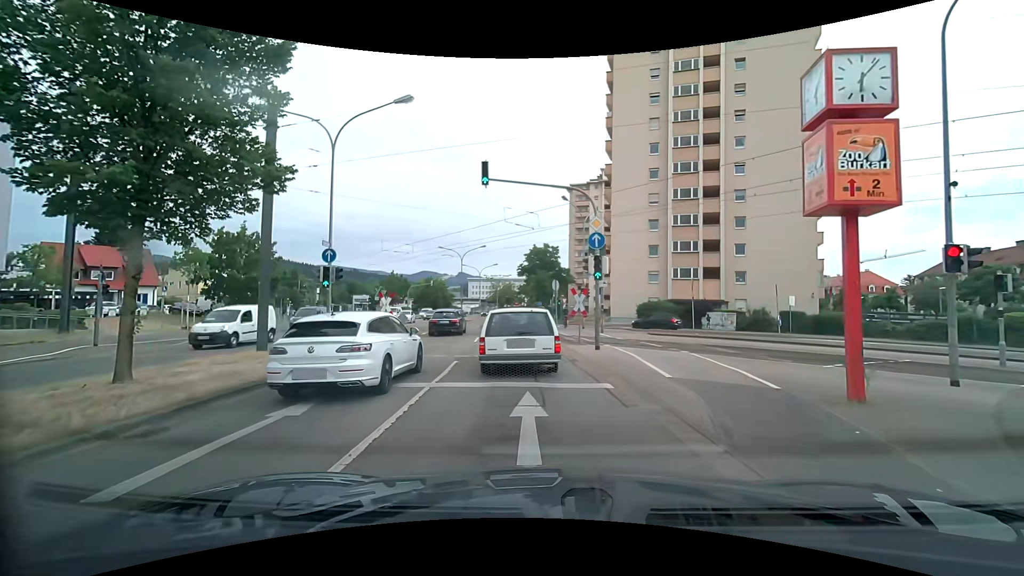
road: secondary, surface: asphalt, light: Day
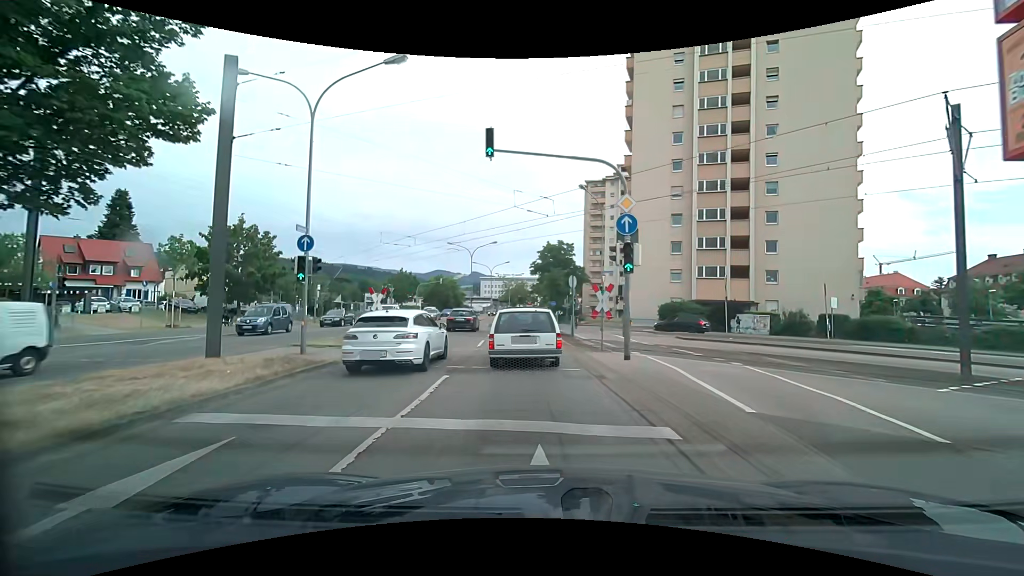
(-0.1, +3.4) m; -3°
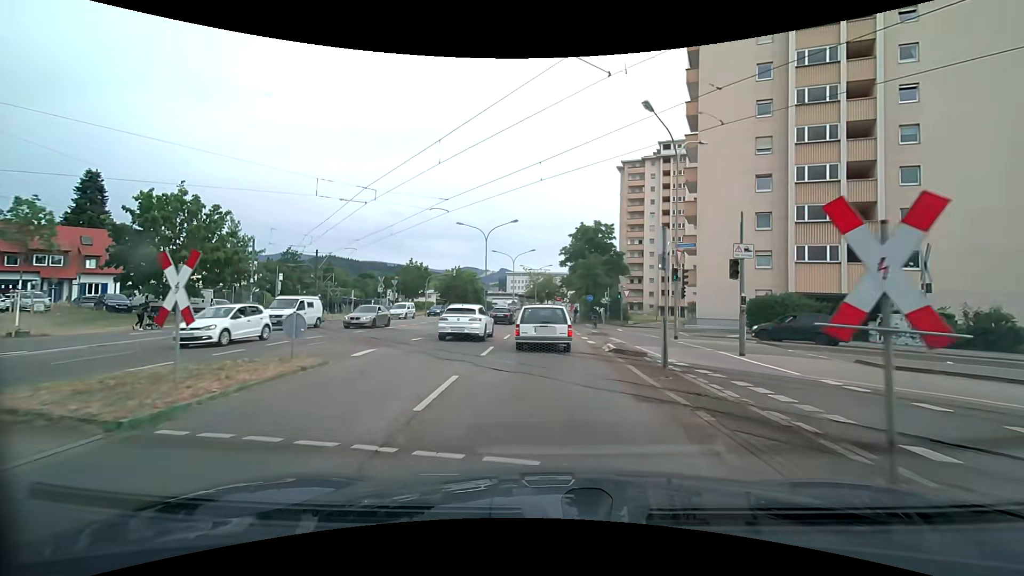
(-0.3, +13.1) m; -3°
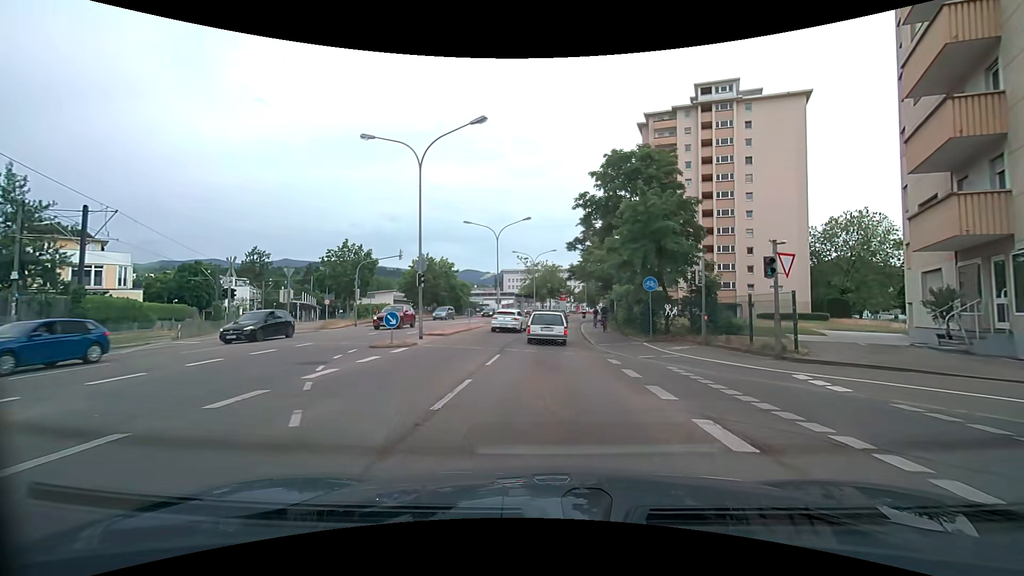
(-0.3, +27.0) m; -1°
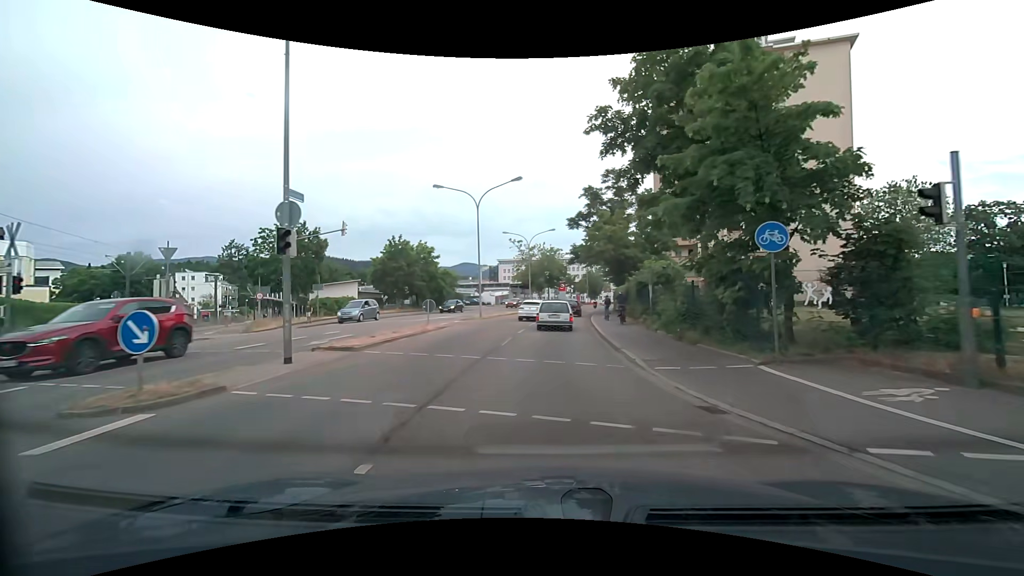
(0.0, +11.8) m; 0°
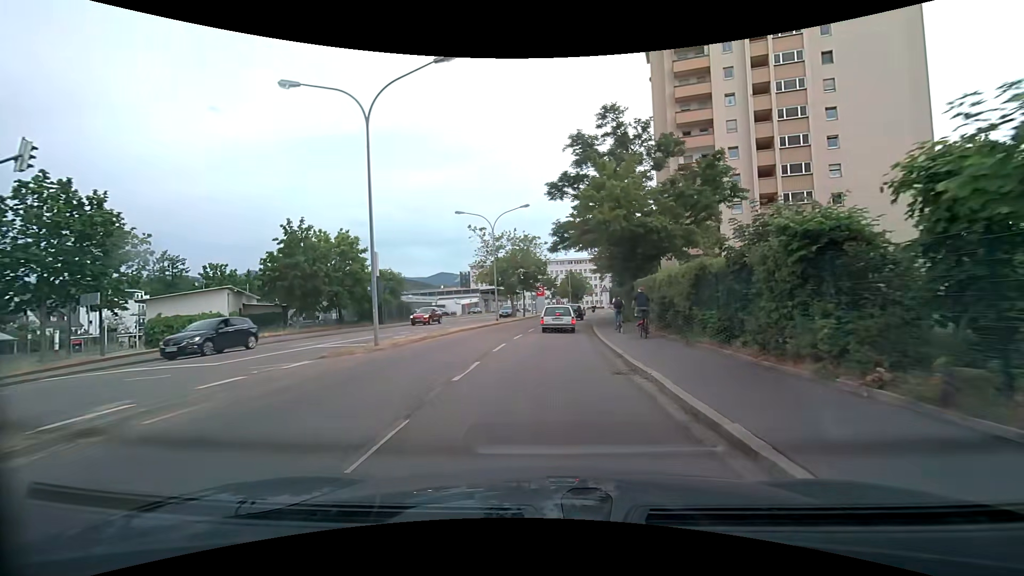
(+0.2, +18.3) m; +2°
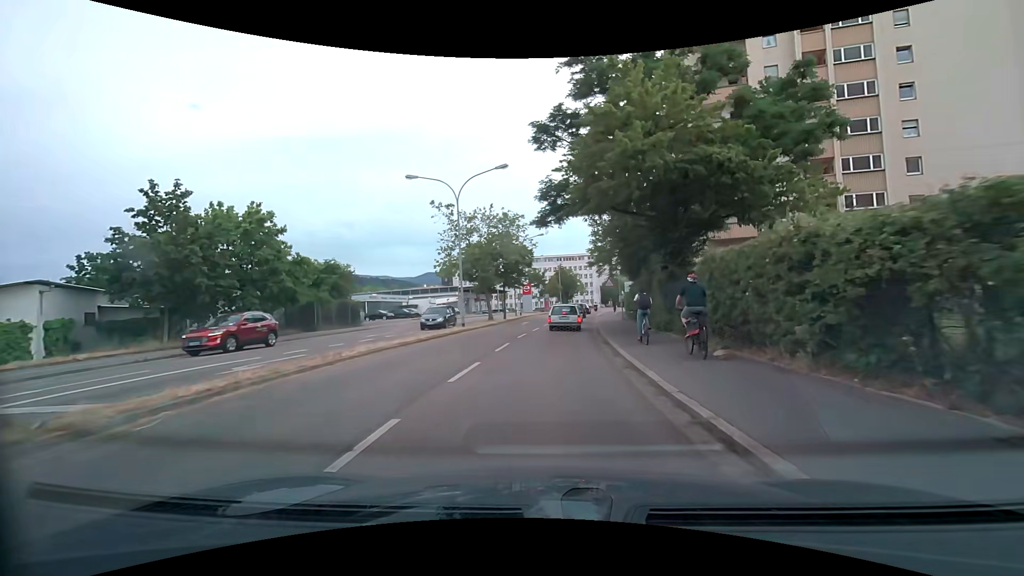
(+0.2, +12.0) m; +2°
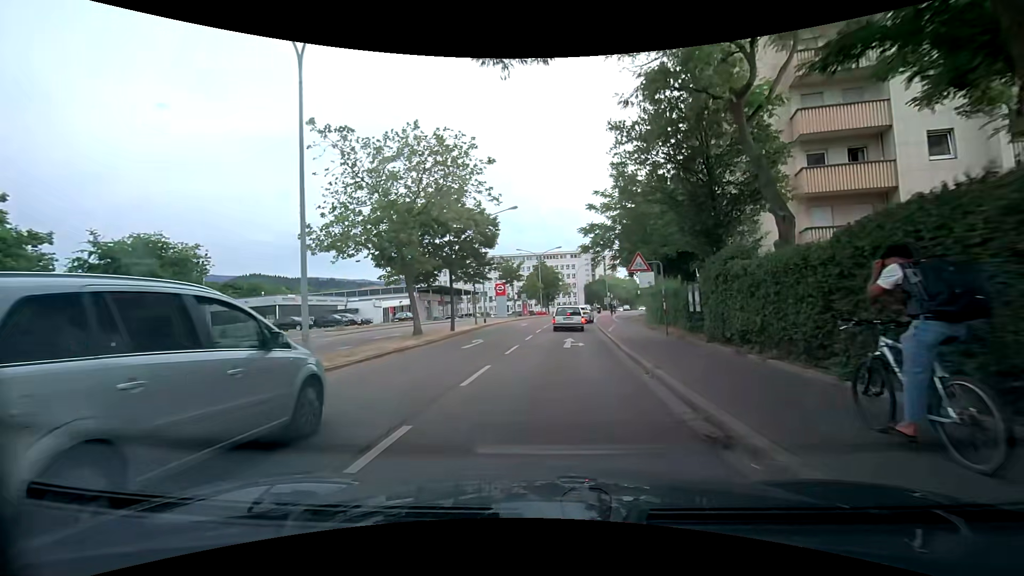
(+0.3, +18.1) m; +2°
(0, +10) (+1, +20) (+1, +30) (+2, +40) (+4, +50) (+7, +59) (+10, +69) (+12, +79) (+15, +88) (+17, +98) m
